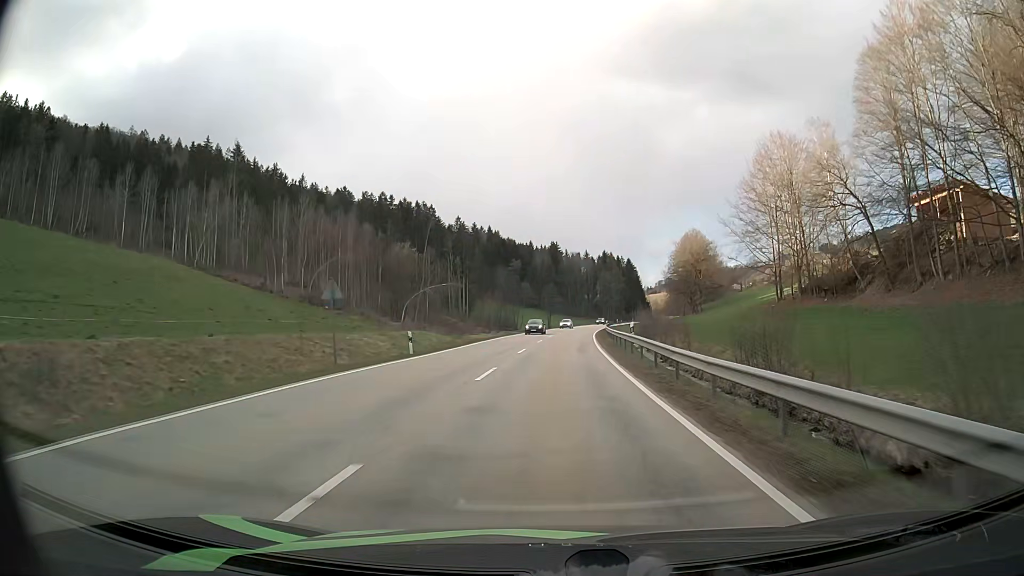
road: secondary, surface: asphalt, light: Day
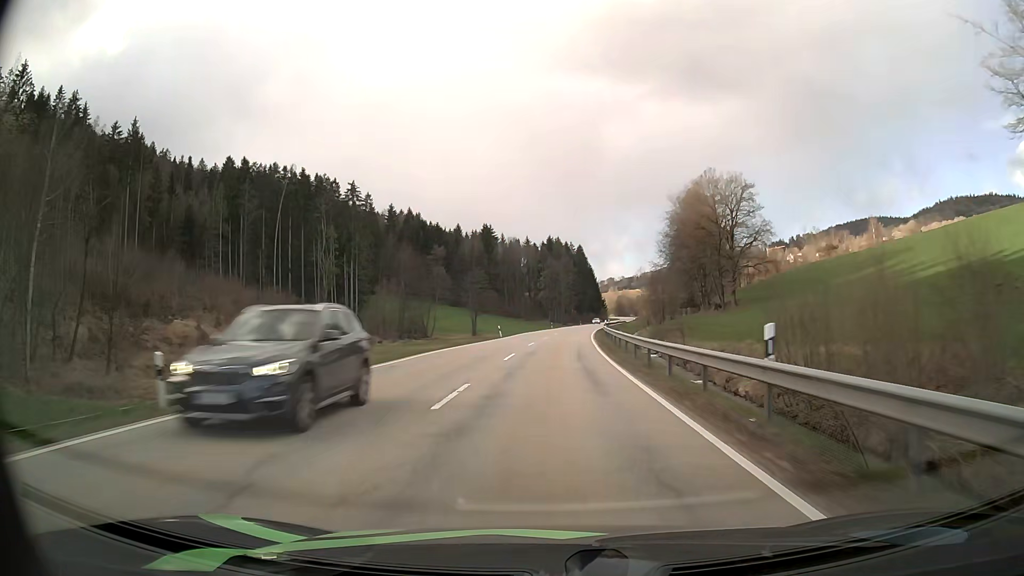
(+3.1, +71.9) m; +5°
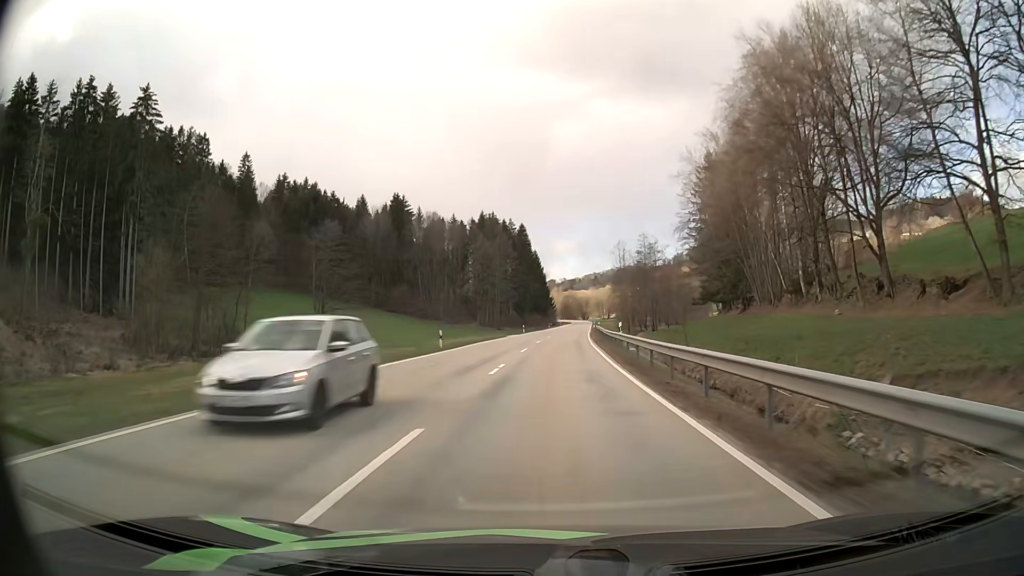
(+2.8, +72.8) m; +5°
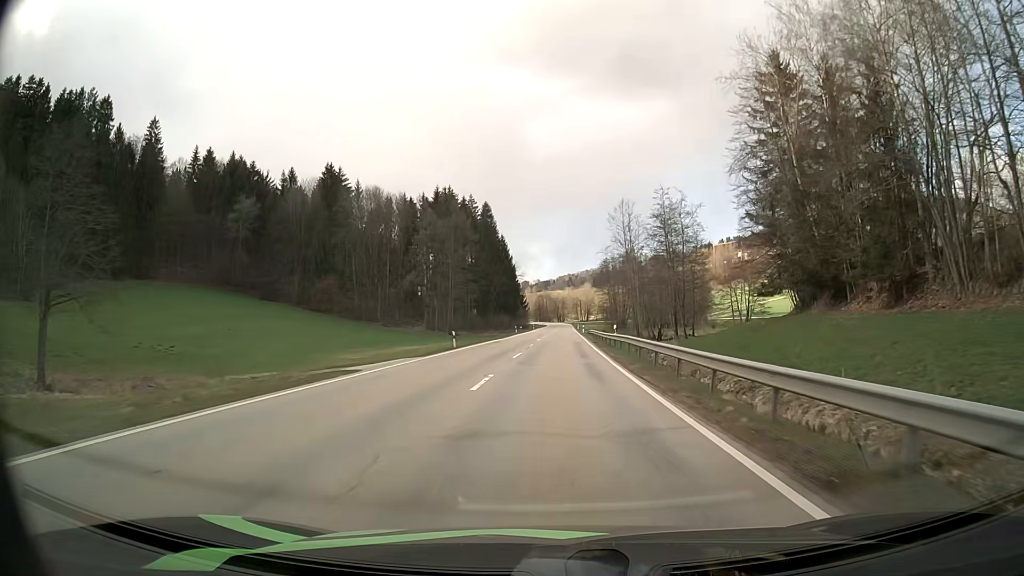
(+0.9, +44.1) m; +2°
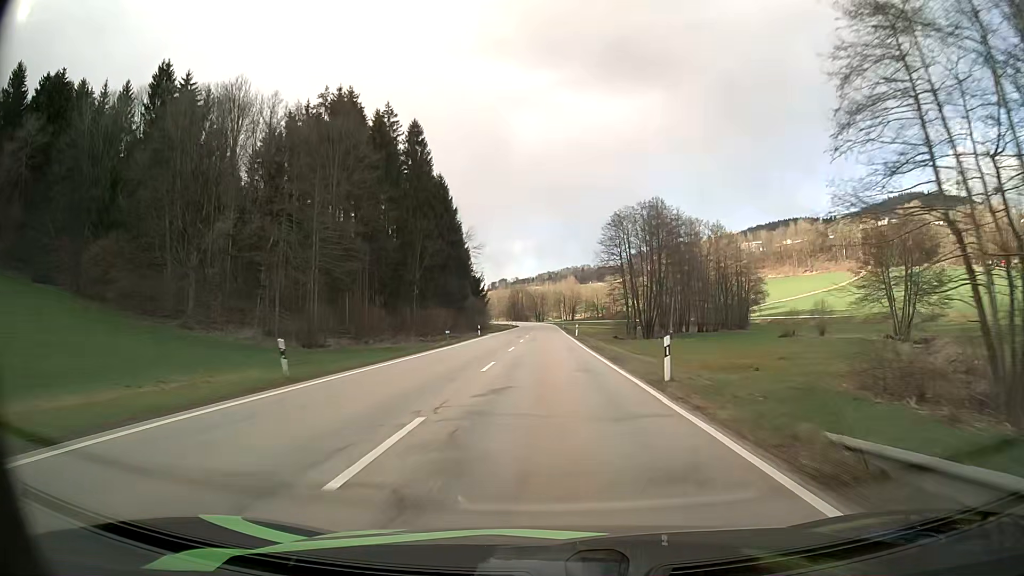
(+1.8, +74.1) m; +2°
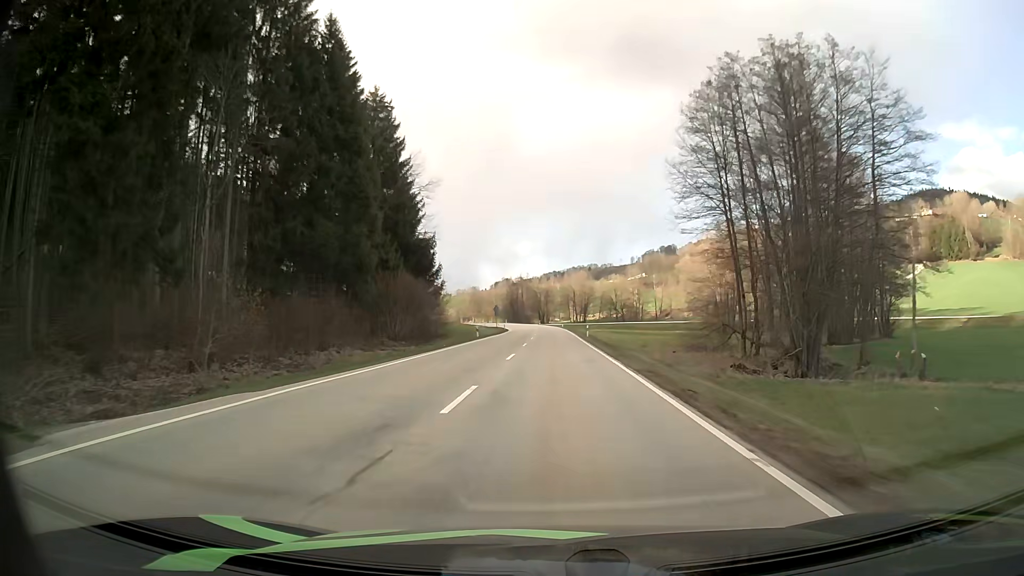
(-0.4, +59.8) m; -1°
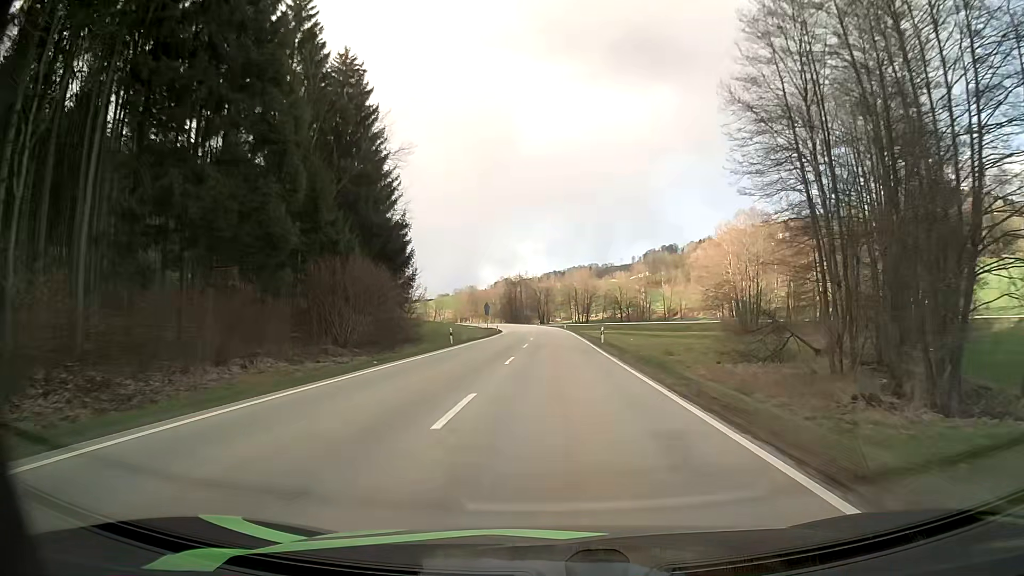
(0.0, +14.9) m; 0°
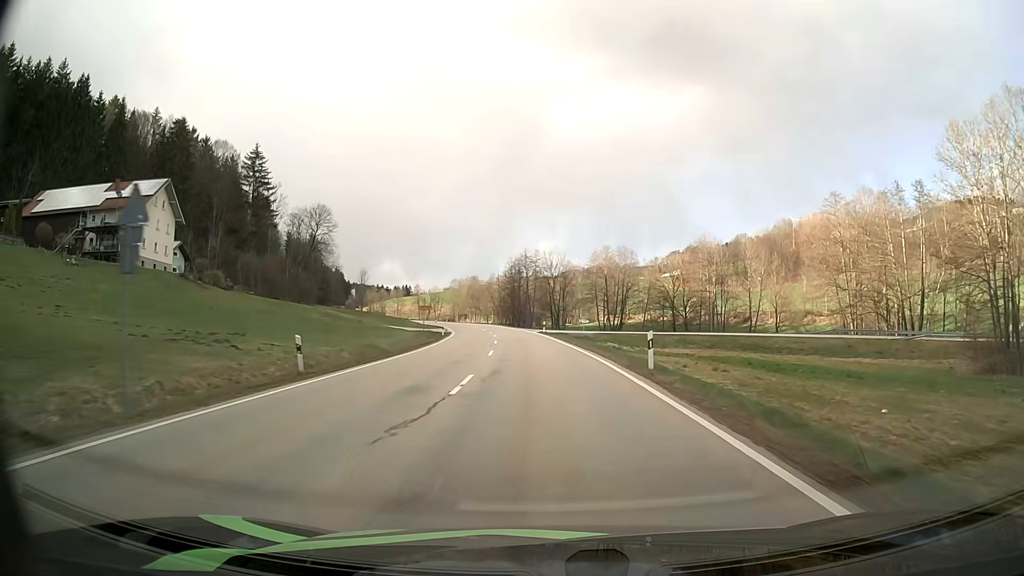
(+0.2, +72.2) m; -1°
(0, +10) (0, +20) (-1, +30) (-1, +40) (-2, +50) (-3, +60) (-4, +70) (-6, +80) (-8, +90) (-10, +99) m
